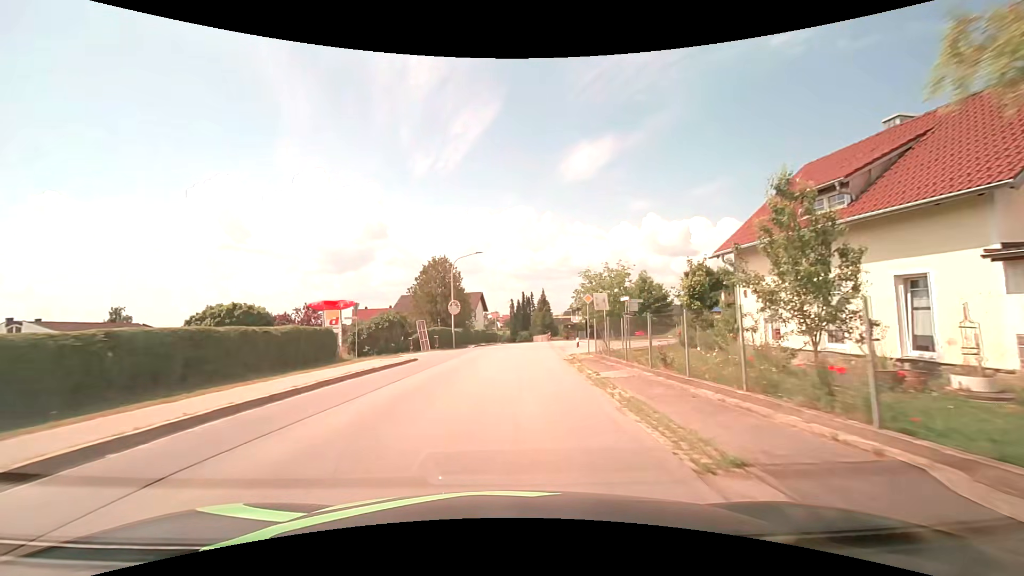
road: tertiary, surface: asphalt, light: Day
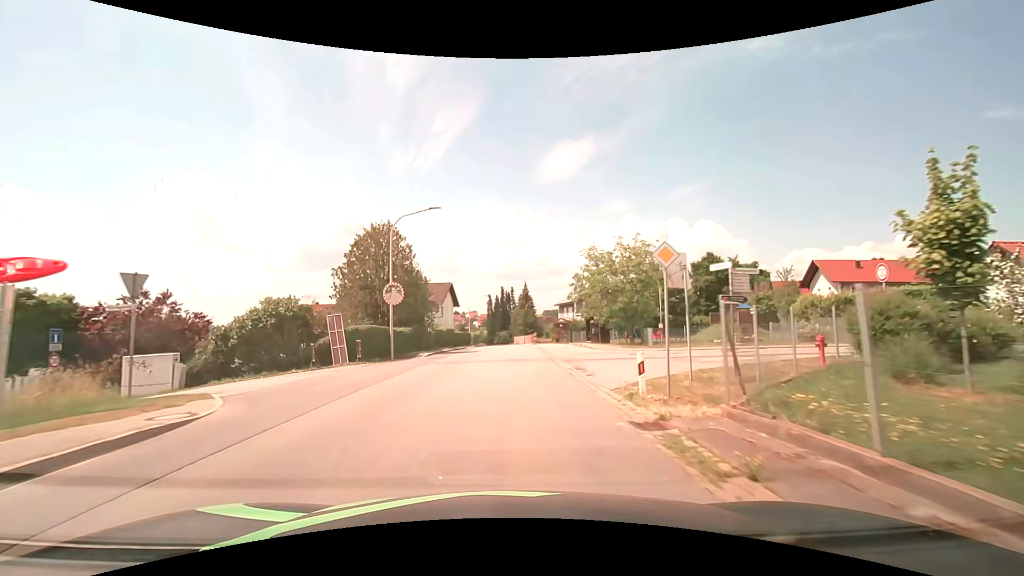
(+0.4, +15.3) m; +2°
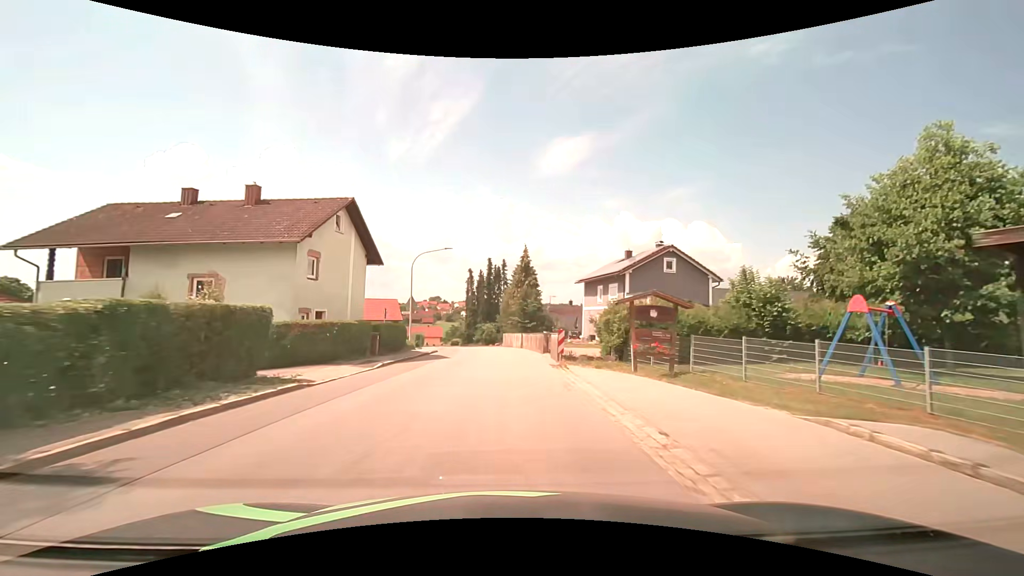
(+0.8, +38.2) m; +2°
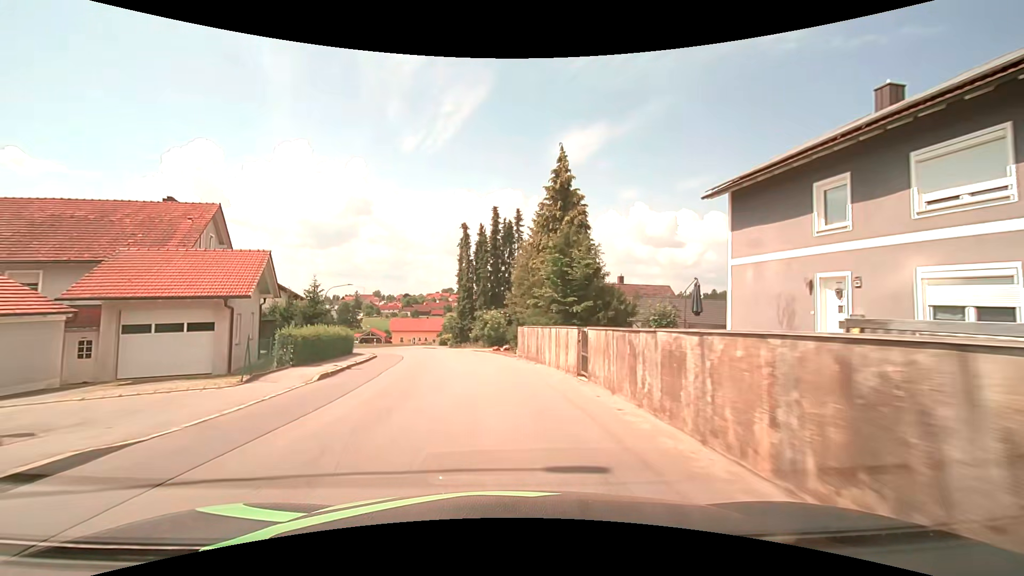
(-0.3, +31.0) m; -2°
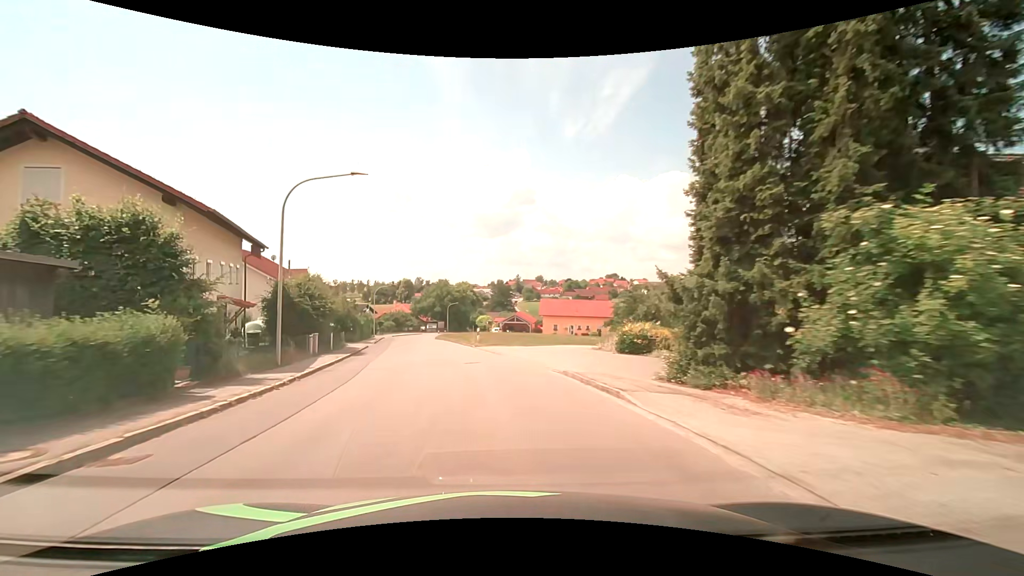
(-5.3, +38.2) m; -19°
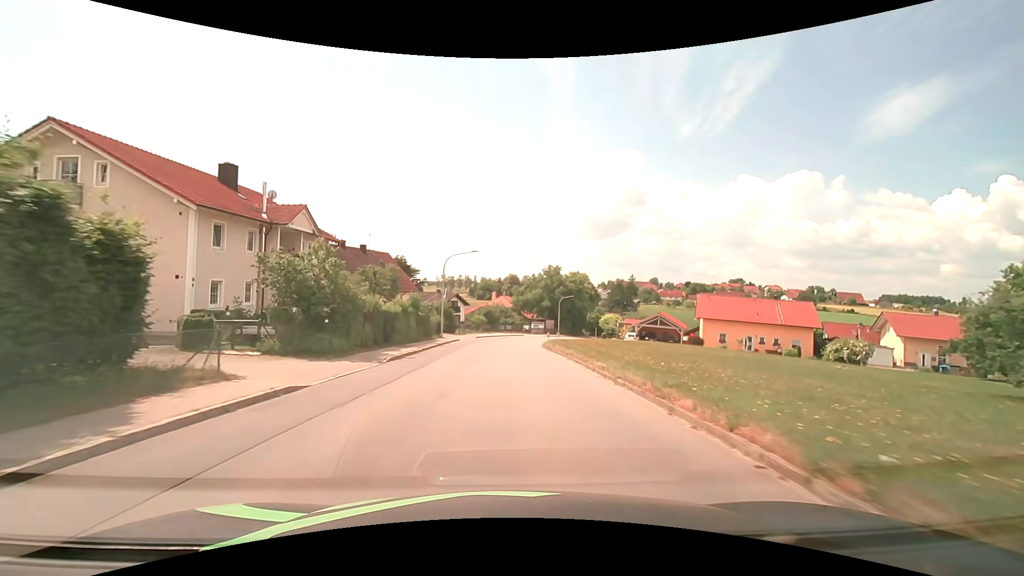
(-4.2, +30.3) m; -12°
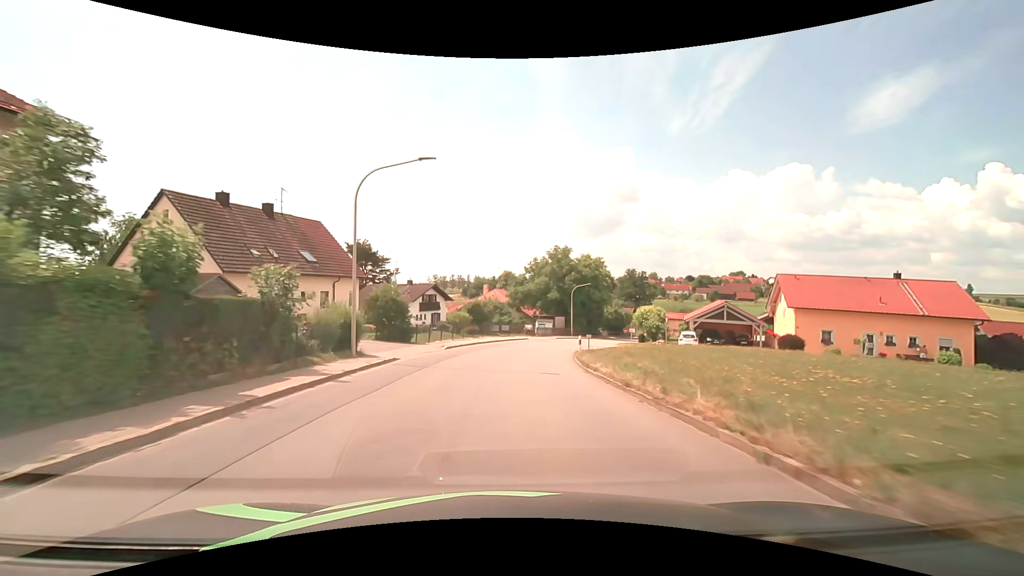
(0.0, +23.0) m; 0°
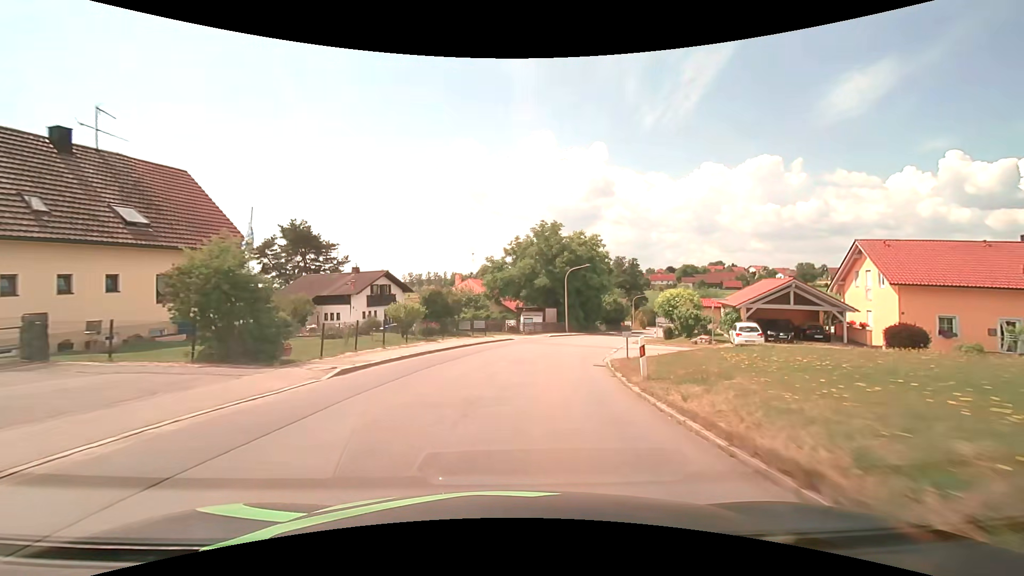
(+0.3, +15.3) m; +2°
(0, +10) (+1, +20) (+3, +30) (+6, +39) (+10, +49) (+14, +58) (+19, +67) (+23, +76) (+27, +85) (+31, +94) m
